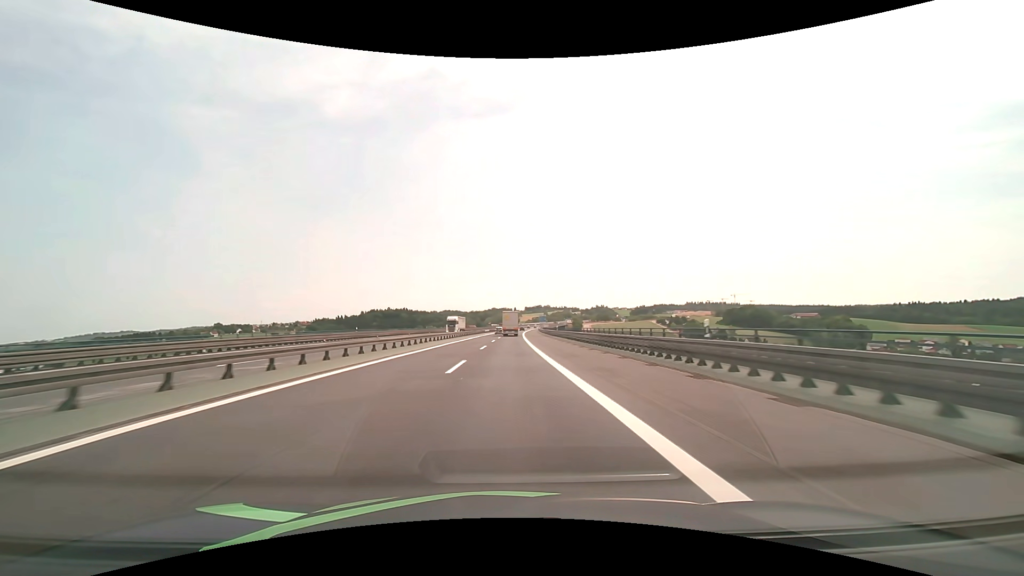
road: motorway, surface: asphalt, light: Day
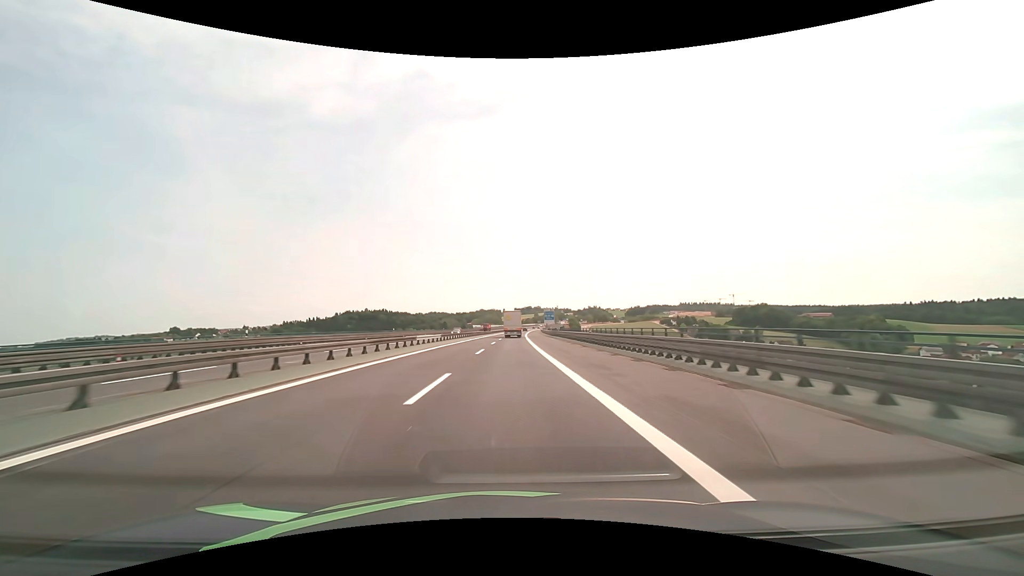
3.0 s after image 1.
(+0.9, +78.3) m; +1°
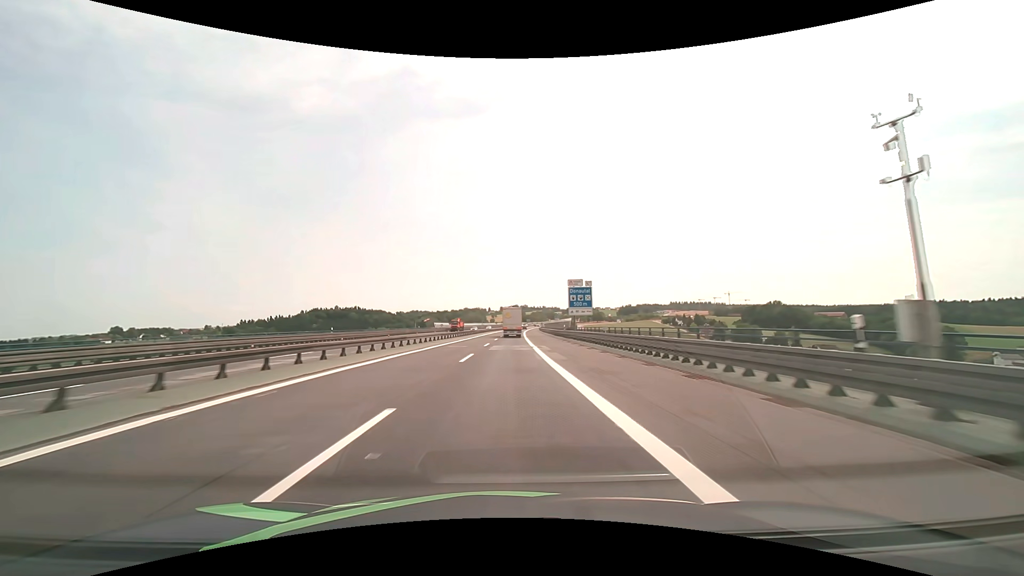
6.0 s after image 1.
(+1.4, +78.8) m; +2°
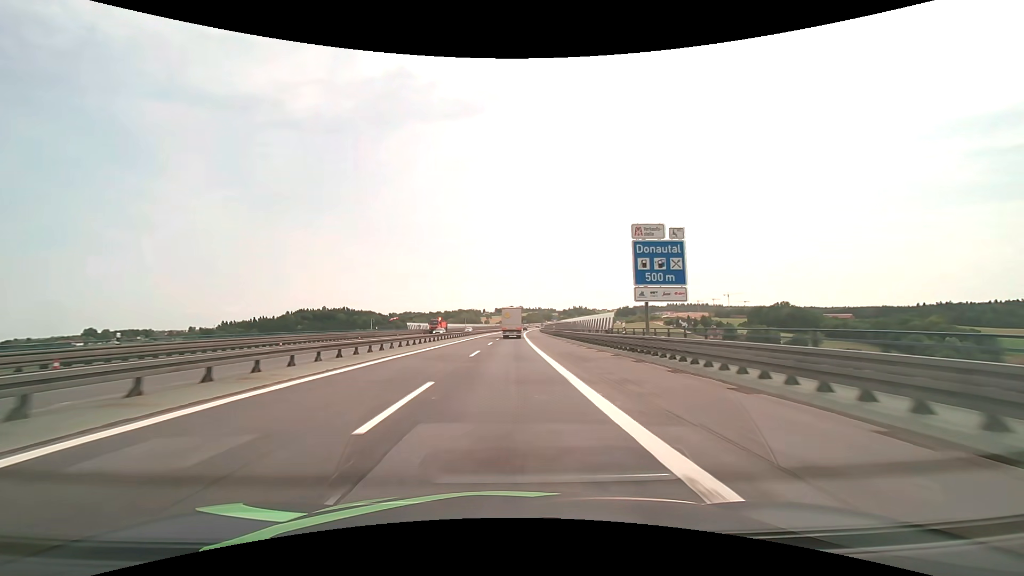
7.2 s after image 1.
(+0.1, +31.6) m; 0°
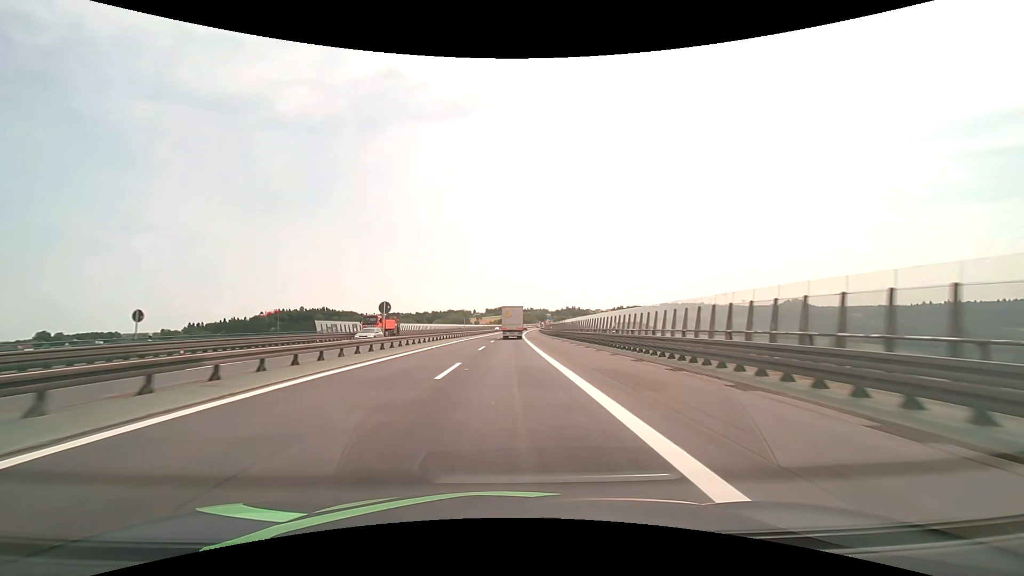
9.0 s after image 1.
(+0.4, +47.4) m; +1°
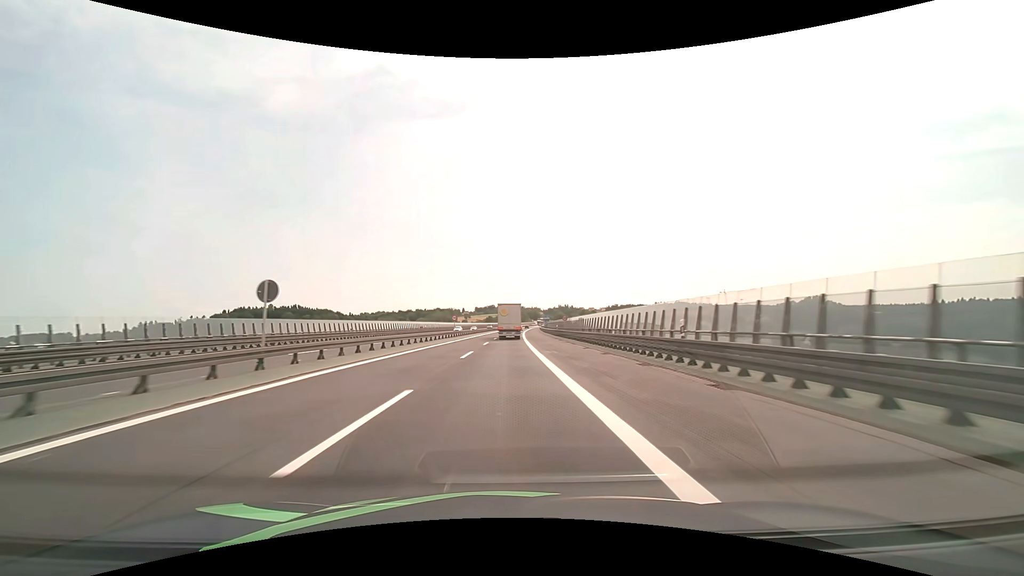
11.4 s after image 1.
(+0.7, +62.4) m; +1°
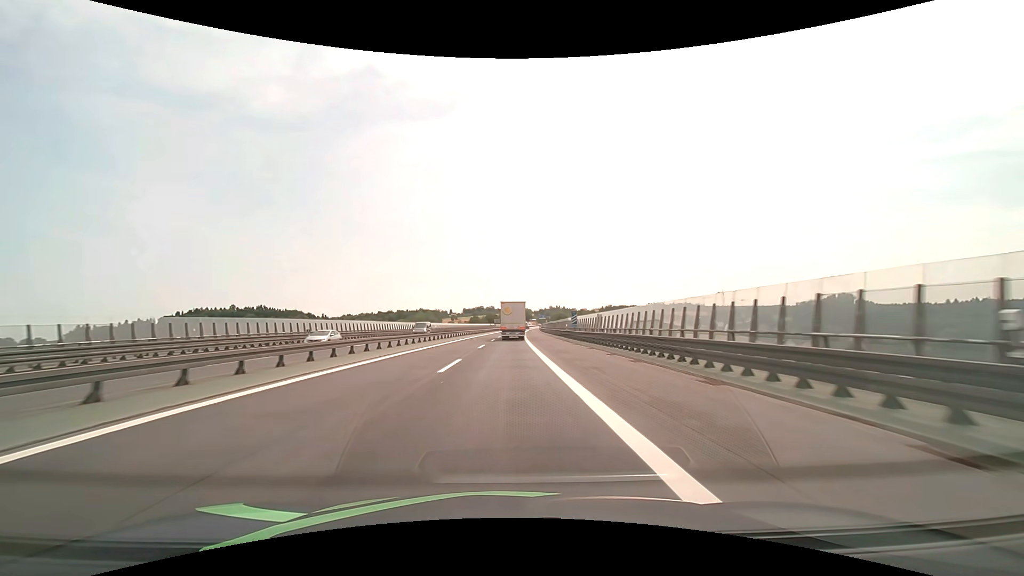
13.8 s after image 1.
(+0.6, +61.4) m; +1°
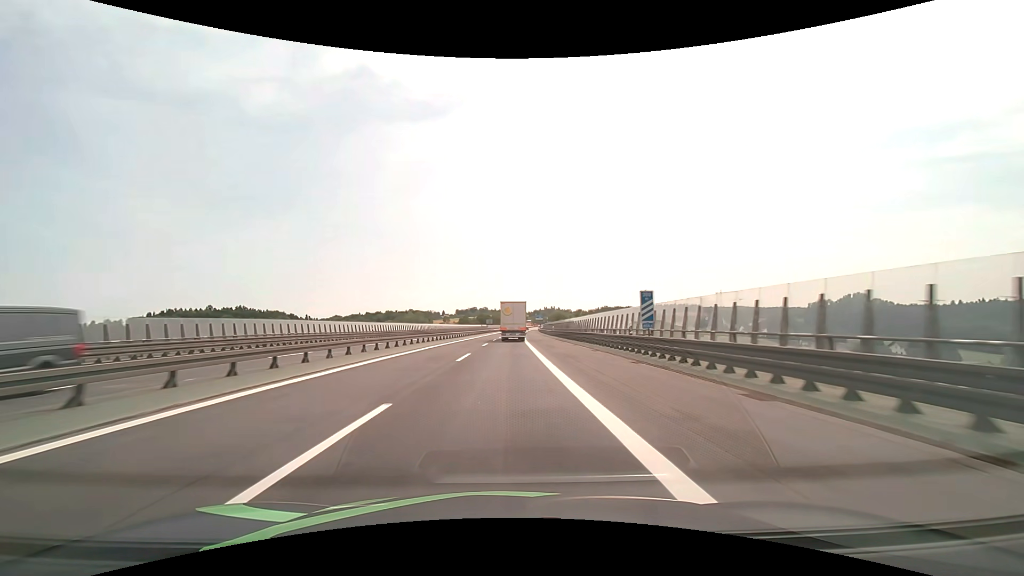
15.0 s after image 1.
(+0.2, +30.3) m; +1°
(0, +10) (0, +20) (0, +30) (0, +40) (0, +50) (+1, +60) (+1, +70) (+1, +80) (+1, +90) (+2, +100) m
